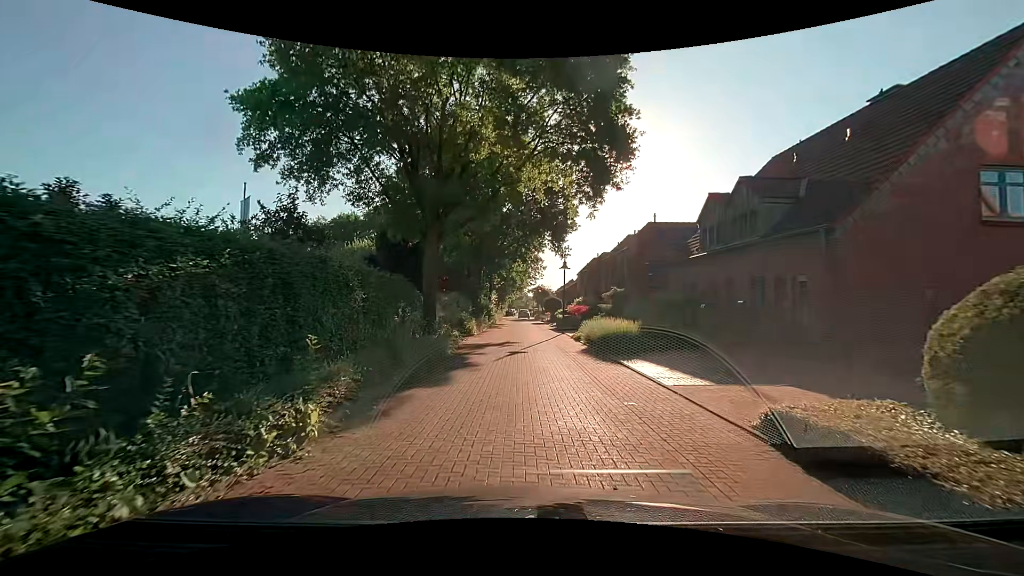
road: residential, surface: paving_stones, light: Day
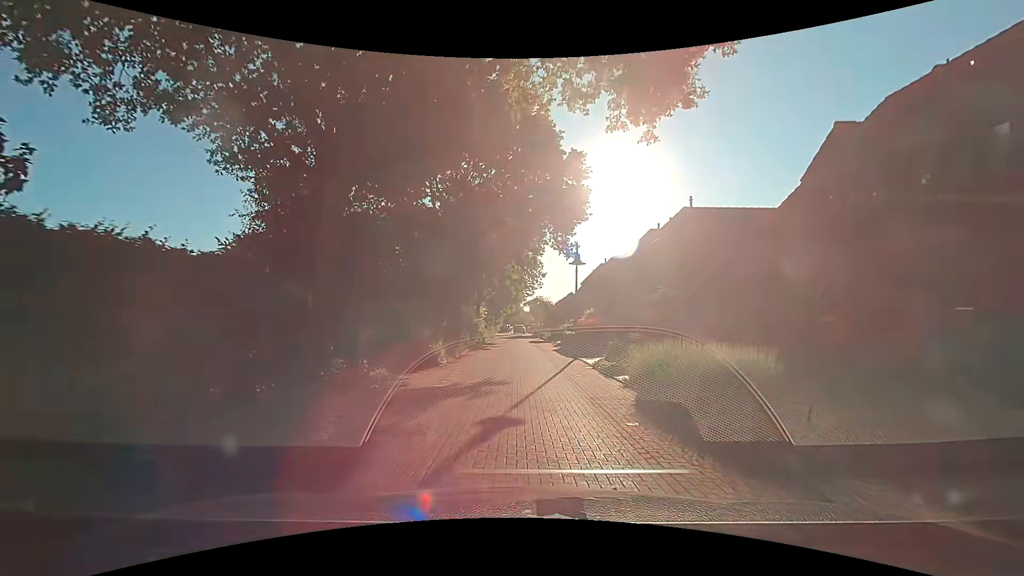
(+0.3, +9.3) m; +2°
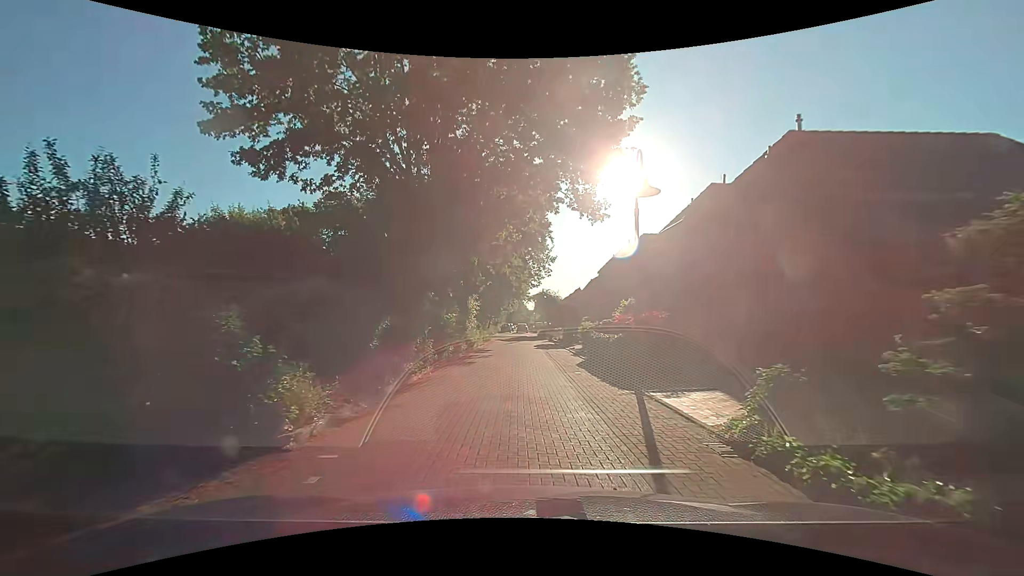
(+0.1, +10.8) m; 0°
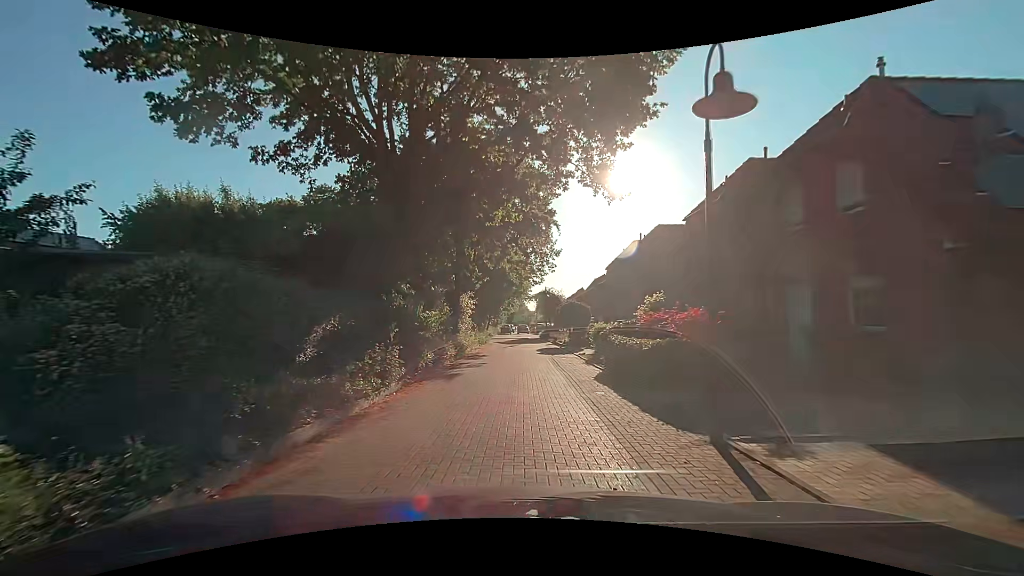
(0.0, +3.9) m; -1°
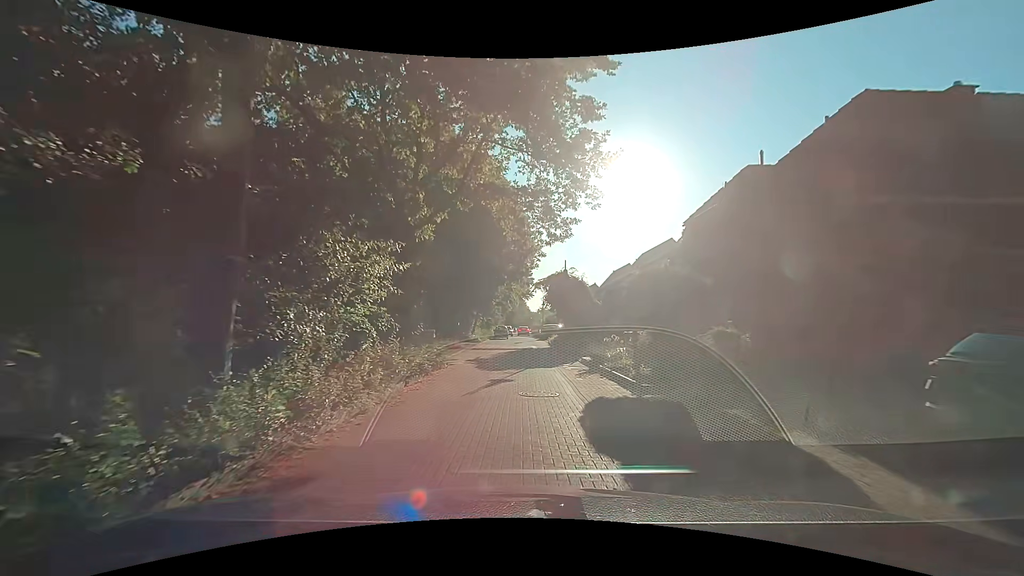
(+0.3, +19.6) m; 0°
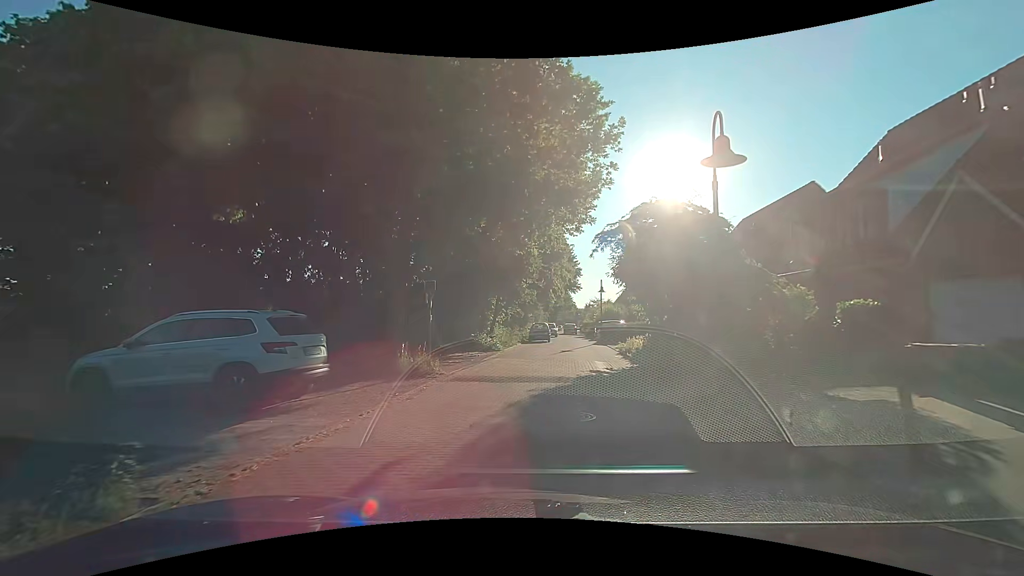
(+0.2, +17.8) m; -4°
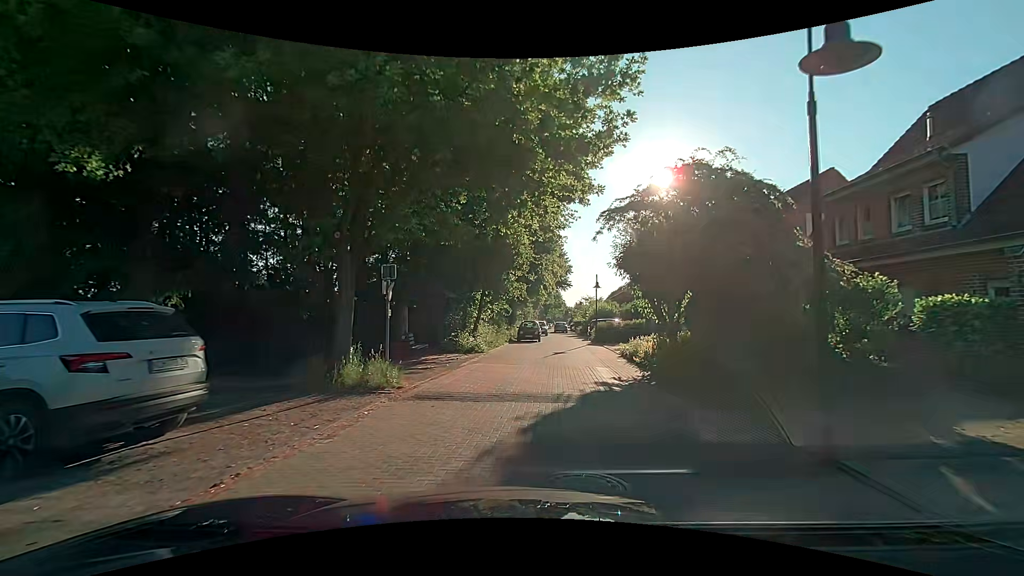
(0.0, +3.2) m; +2°
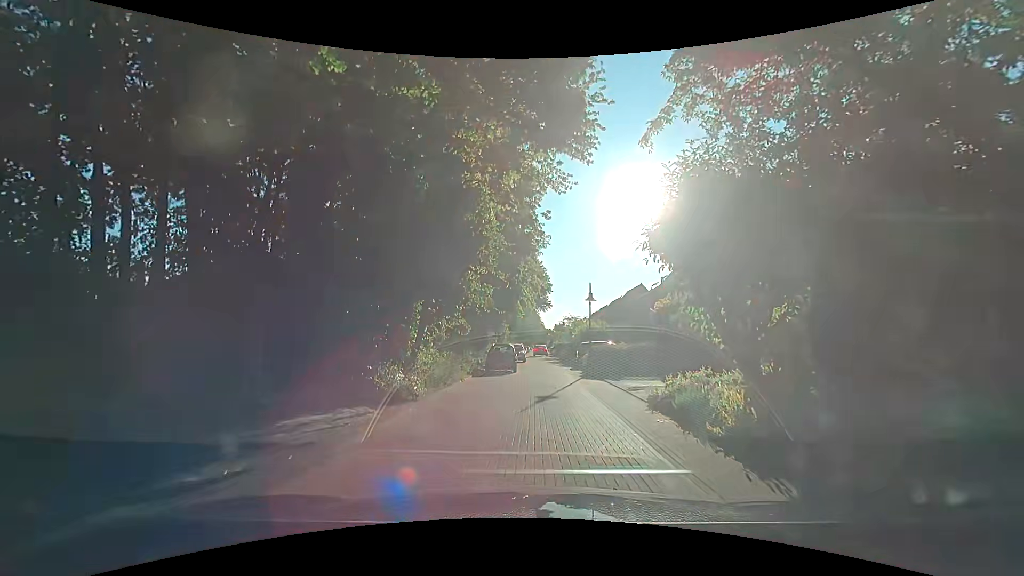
(+0.3, +8.7) m; +3°
